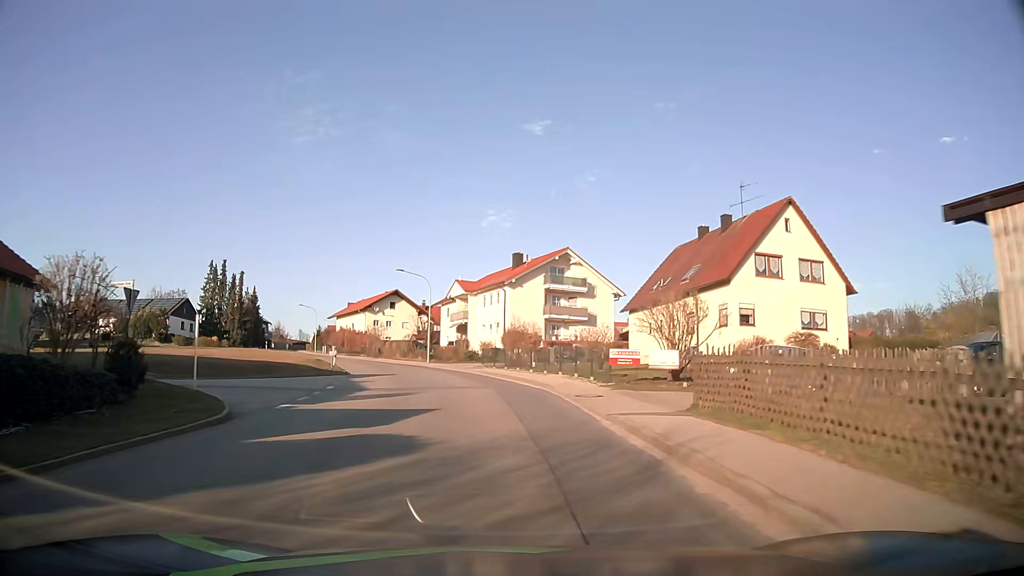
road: tertiary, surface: asphalt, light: Day
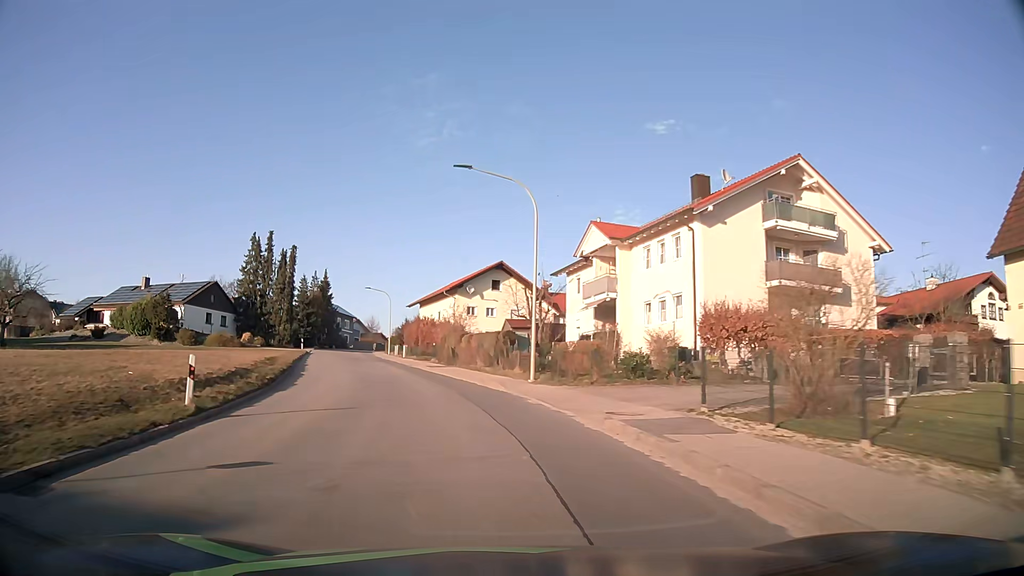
(-2.3, +31.3) m; -11°
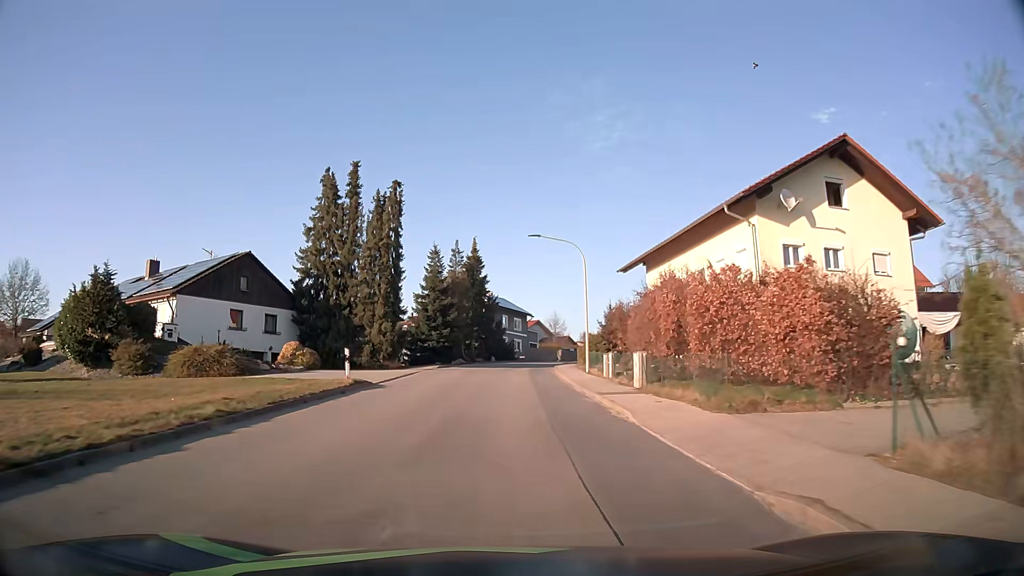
(-6.9, +38.8) m; -16°
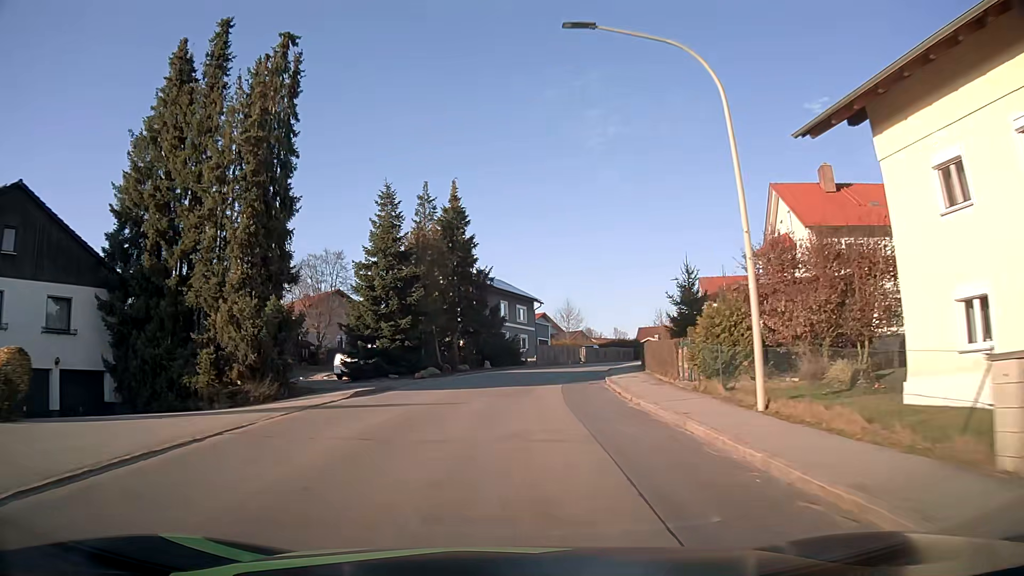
(0.0, +24.0) m; 0°
(0, +10) (+1, +20) (+2, +30) (+5, +40) (+8, +49) (+12, +58) (+17, +67) (+22, +75) (+28, +84) (+33, +92) m
